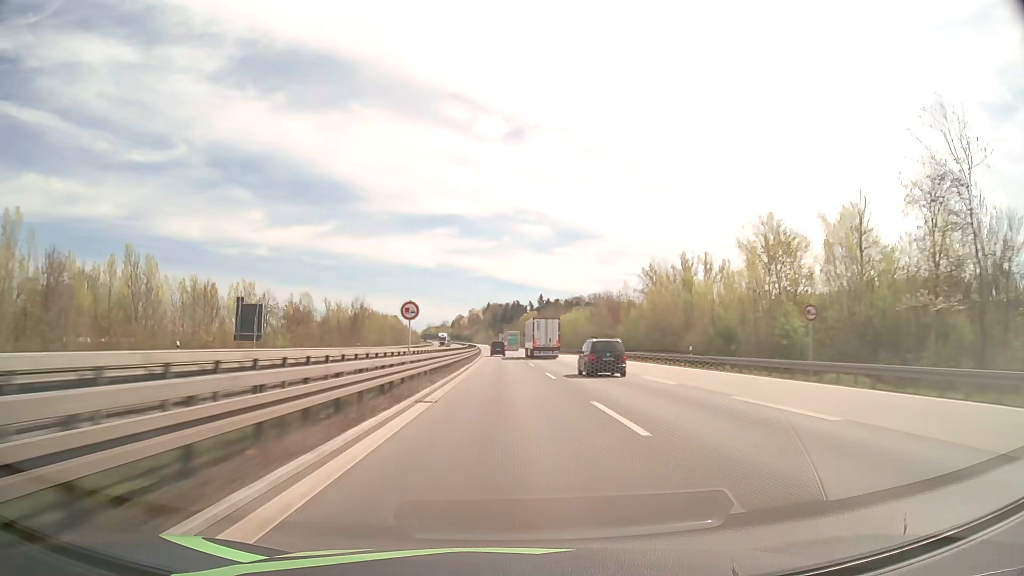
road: motorway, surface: asphalt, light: Day
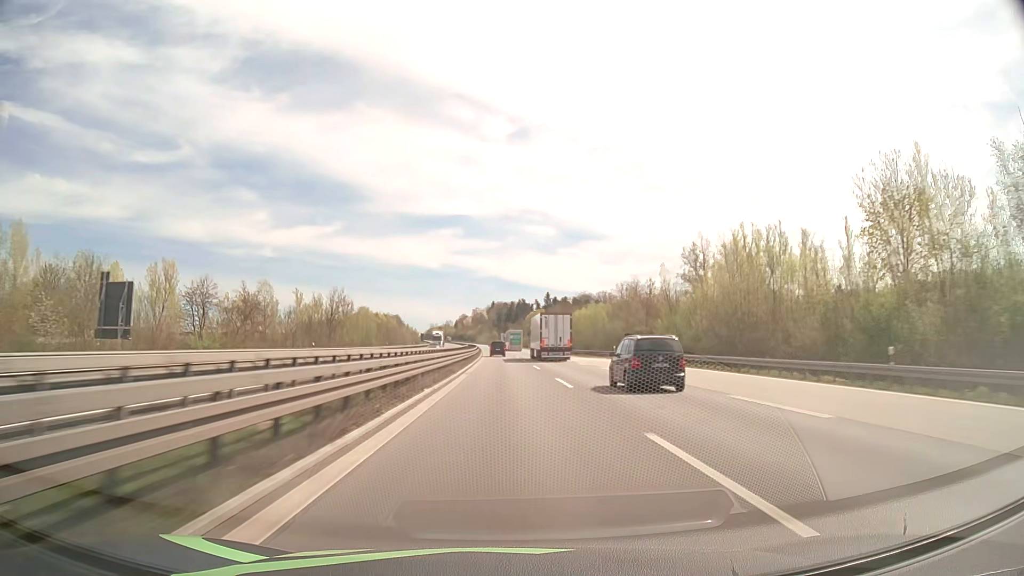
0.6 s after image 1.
(-0.1, +23.5) m; 0°
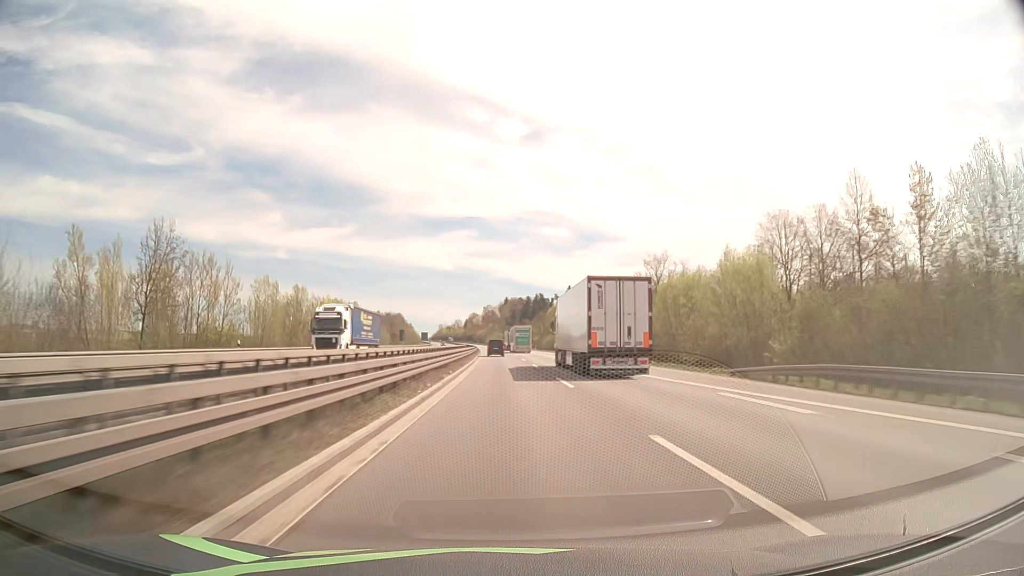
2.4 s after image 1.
(-0.8, +70.8) m; -1°
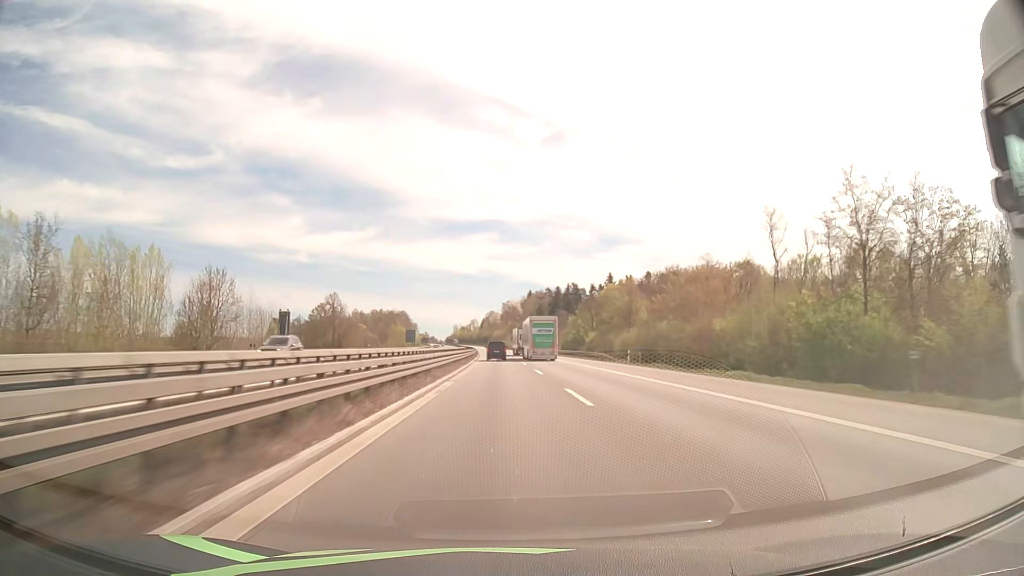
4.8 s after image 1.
(-1.4, +94.8) m; -2°
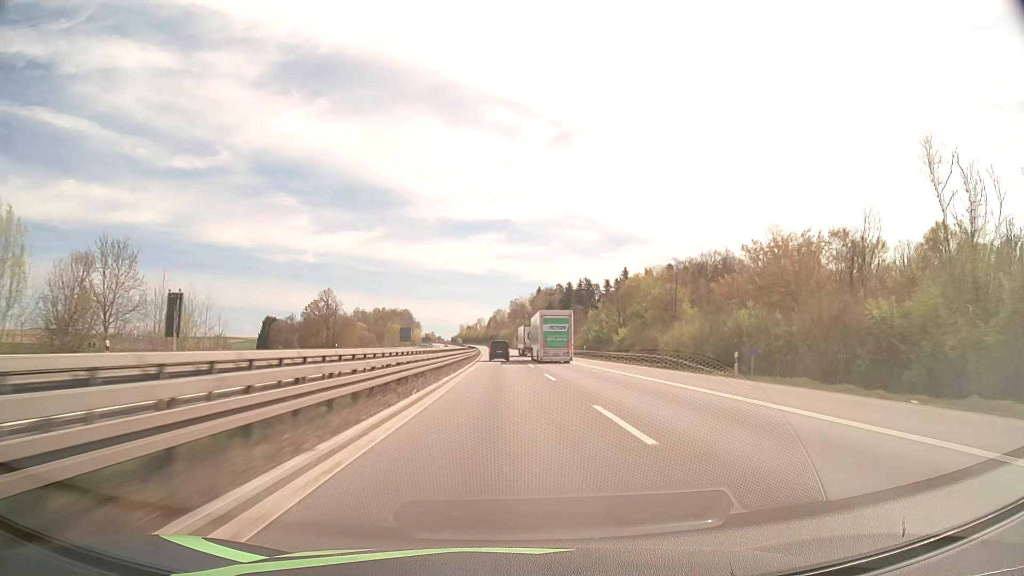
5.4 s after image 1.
(-0.1, +23.7) m; -1°
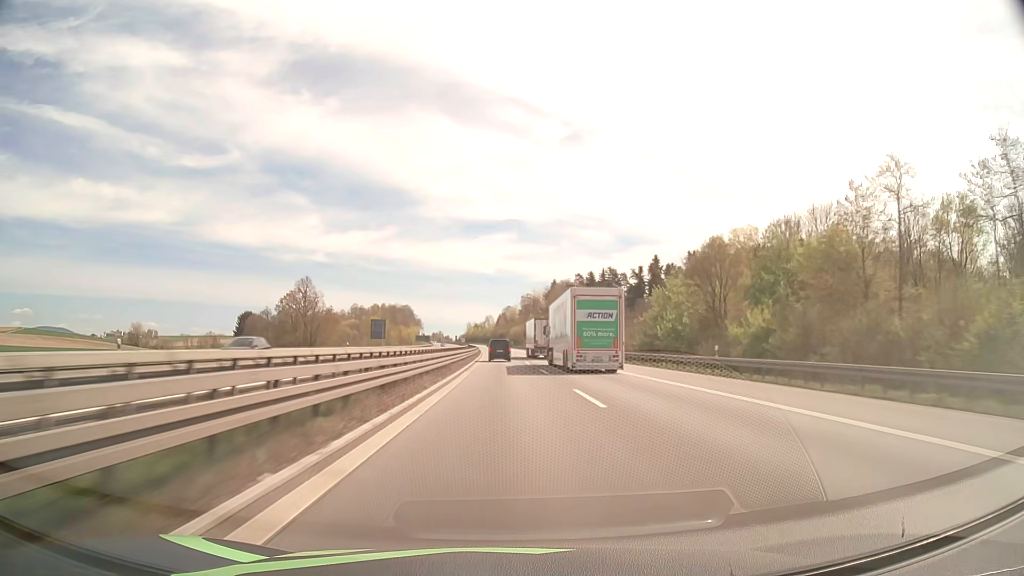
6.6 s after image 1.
(-0.4, +47.4) m; -1°
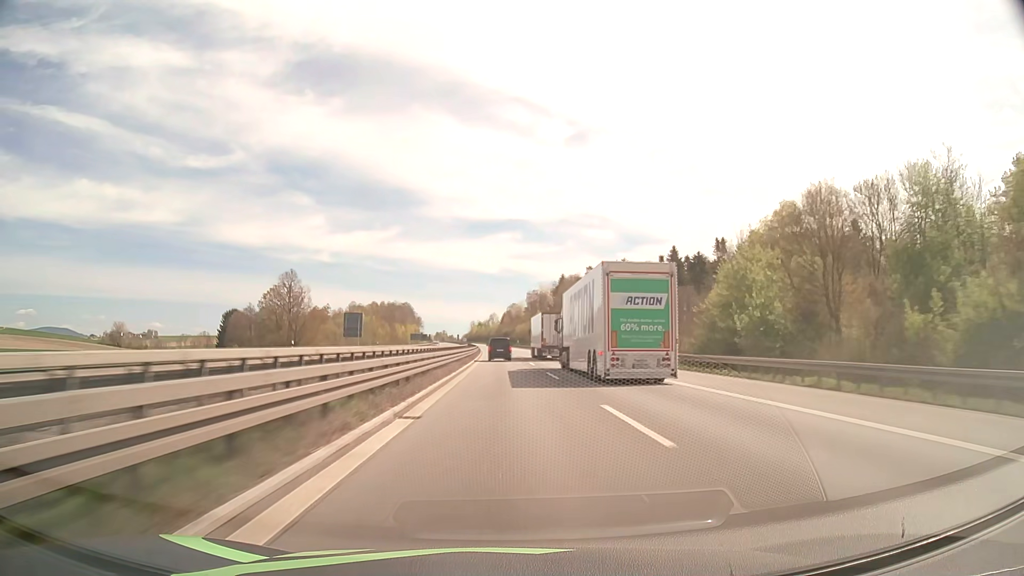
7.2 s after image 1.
(-0.1, +23.6) m; 0°
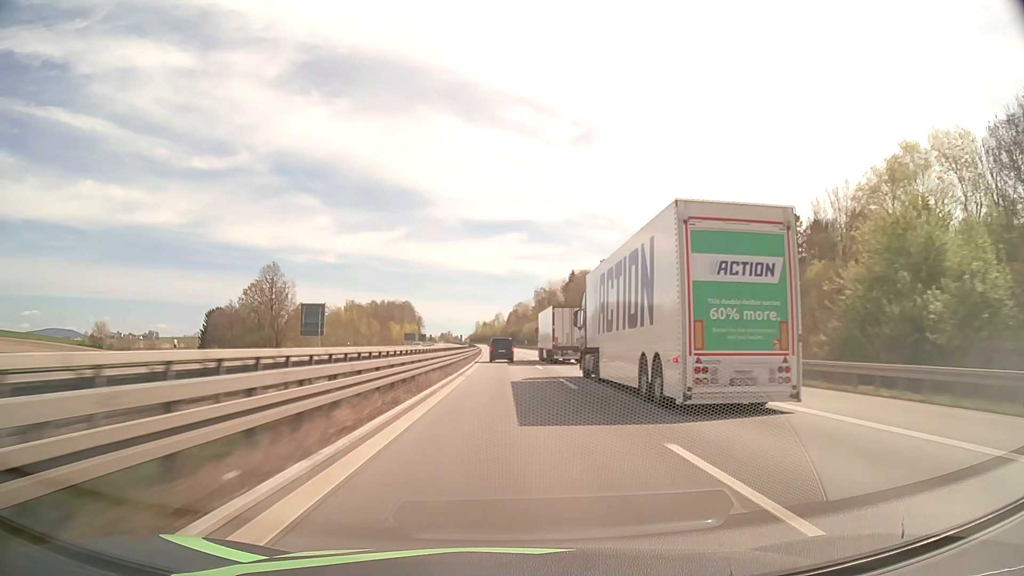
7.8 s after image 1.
(-0.1, +23.5) m; 0°
(0, +10) (0, +20) (0, +30) (0, +40) (0, +50) (-1, +60) (-1, +70) (-1, +80) (-1, +90) (-2, +100) m
